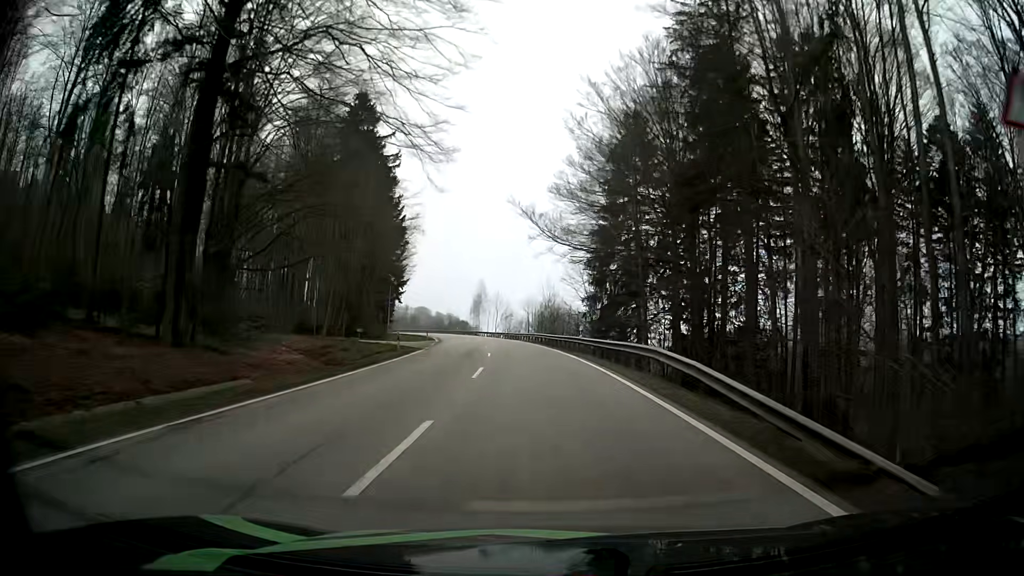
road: secondary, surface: asphalt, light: Day
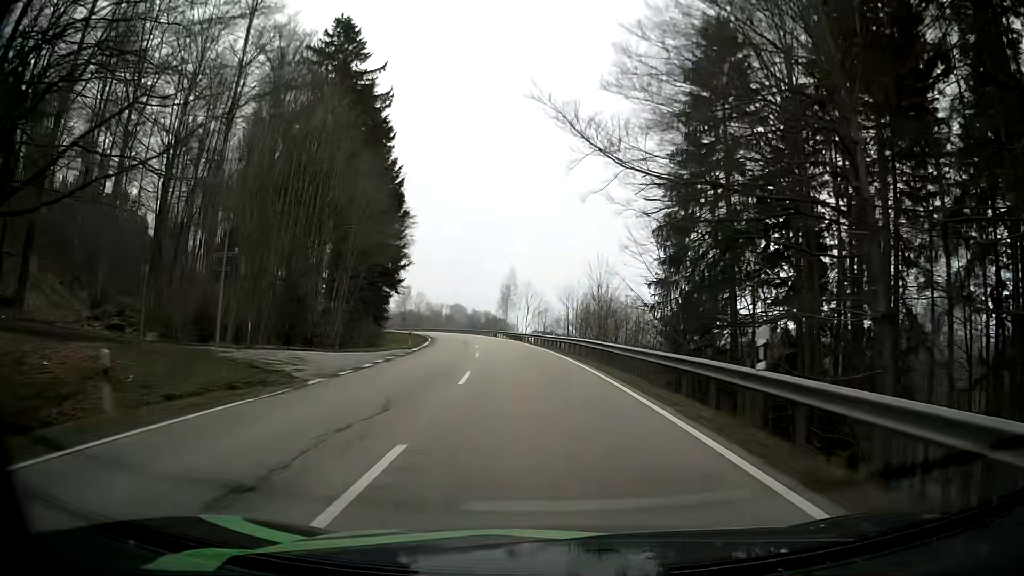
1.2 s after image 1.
(-0.8, +25.2) m; -3°
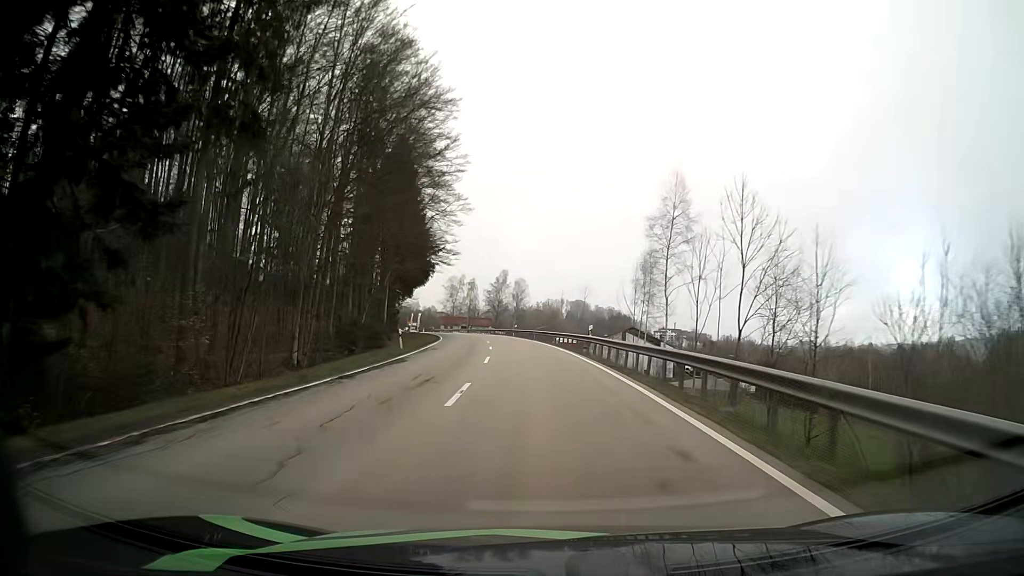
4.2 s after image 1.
(-6.0, +64.3) m; -11°
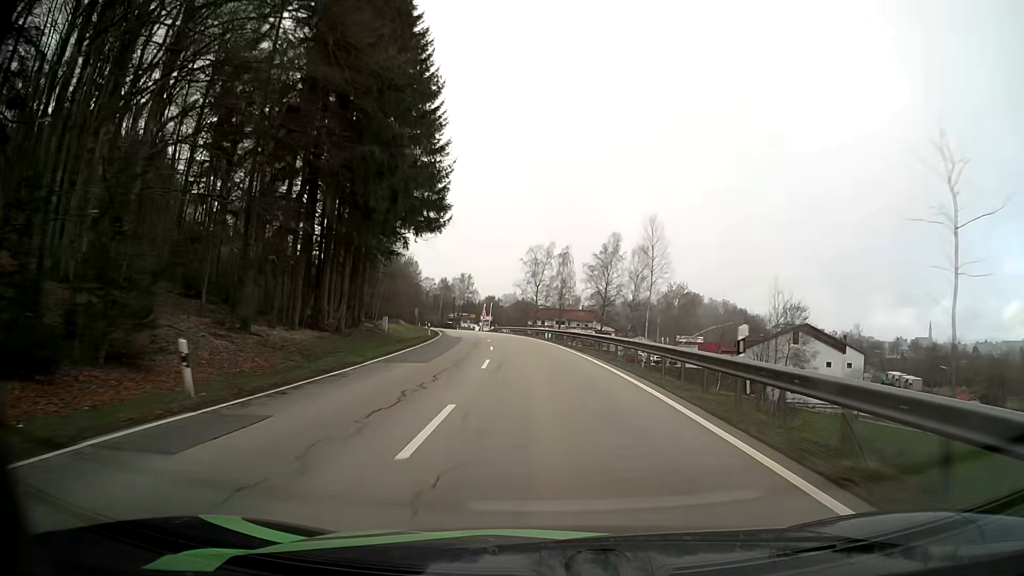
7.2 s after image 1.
(-4.9, +63.9) m; -9°
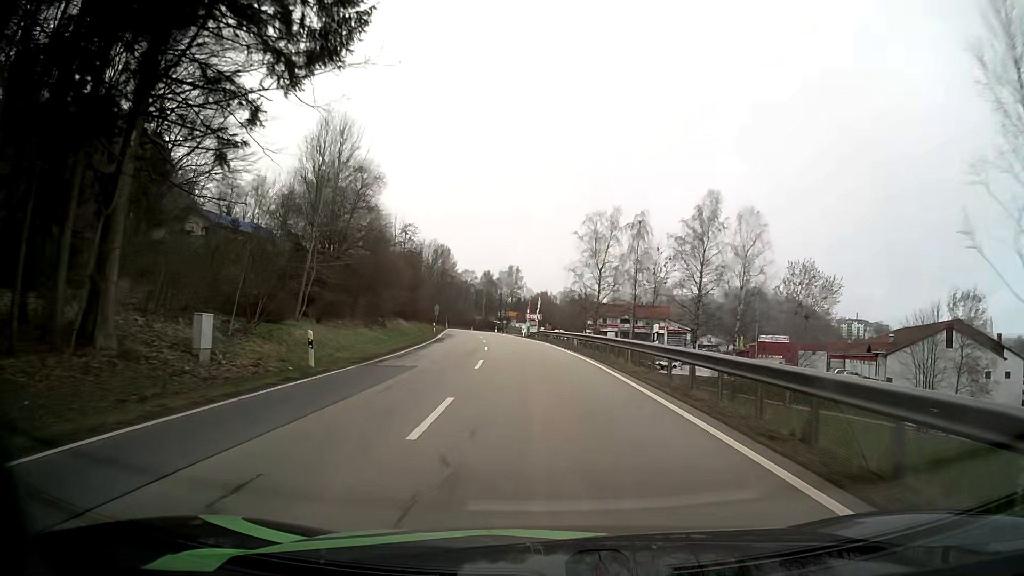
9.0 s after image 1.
(-1.4, +34.9) m; -5°
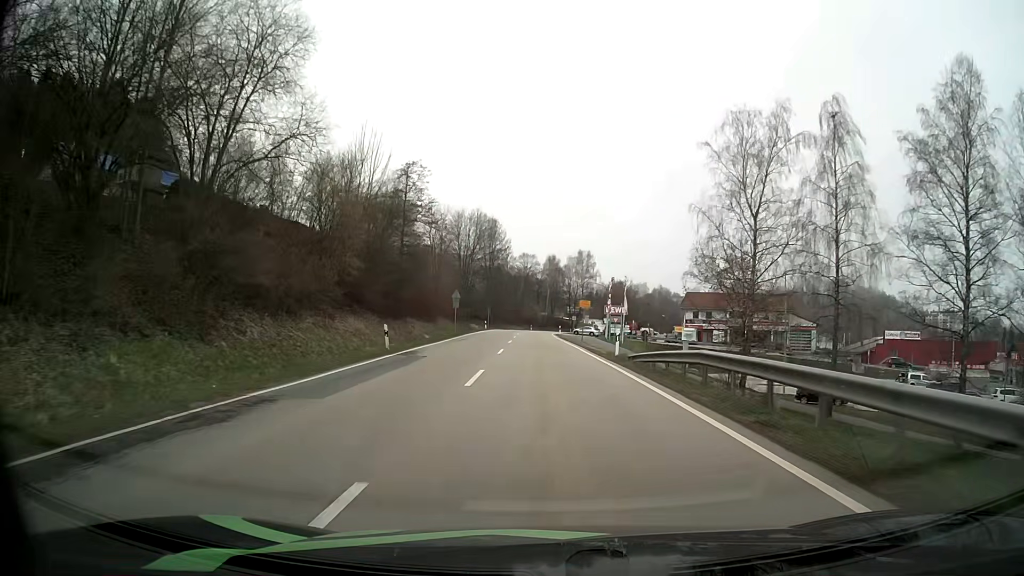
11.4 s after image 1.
(-2.3, +41.3) m; -6°
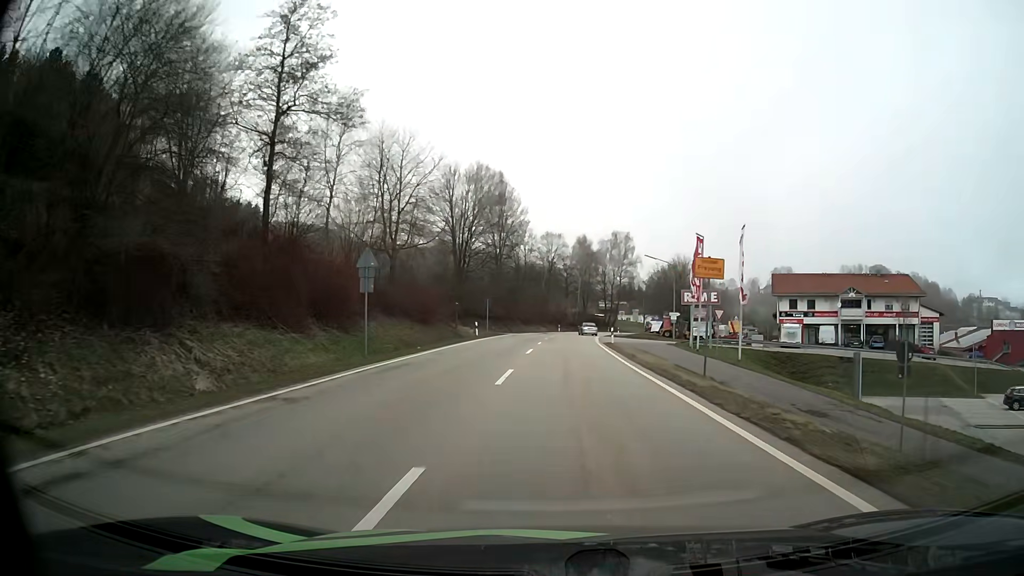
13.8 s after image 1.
(-0.8, +35.9) m; -2°
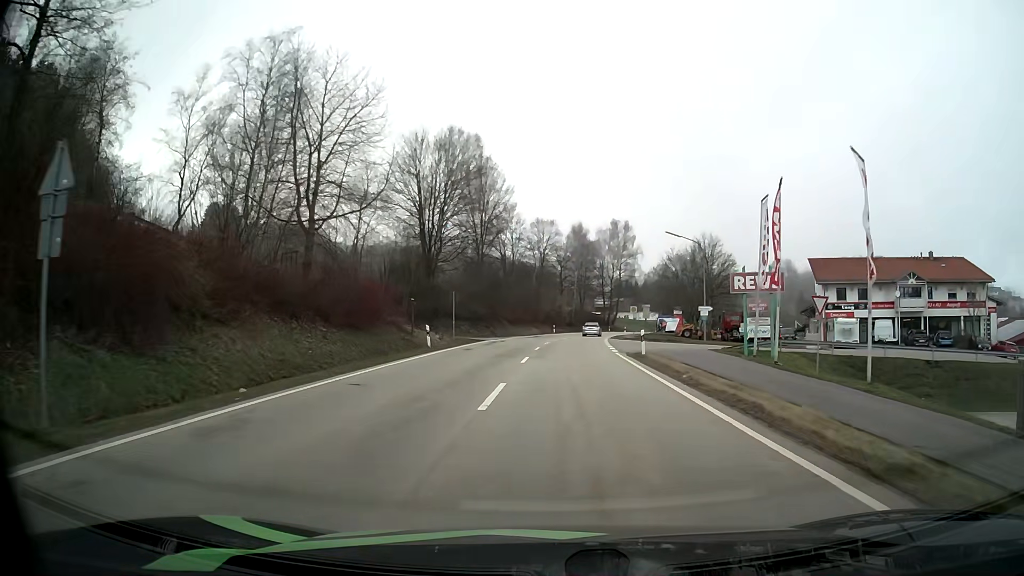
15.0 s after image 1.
(+0.1, +16.0) m; +1°
(0, +10) (0, +20) (+1, +30) (+1, +40) (+2, +50) (+3, +60) (+4, +70) (+5, +80) (+7, +90) (+9, +99) m
